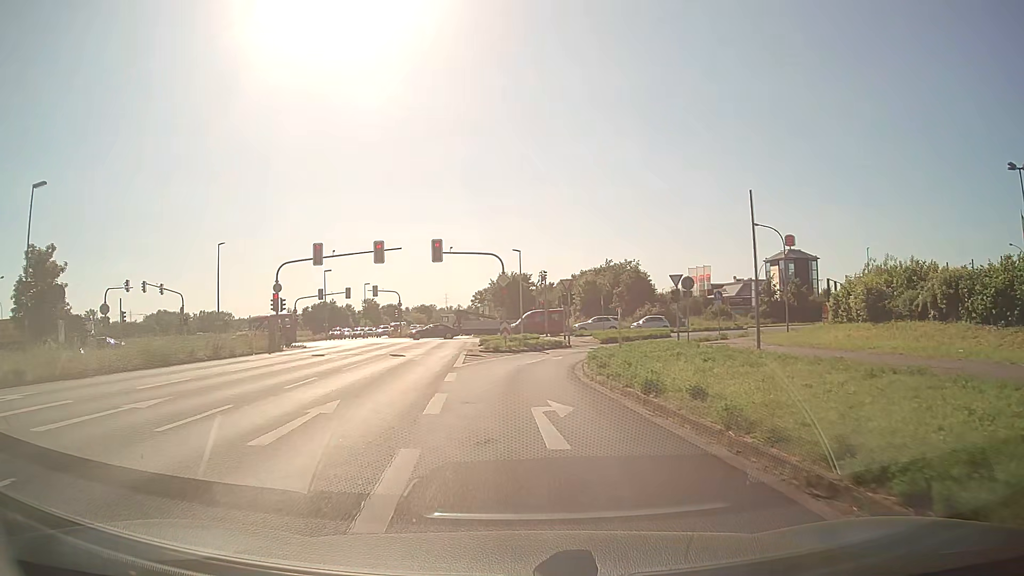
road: primary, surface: asphalt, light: Day
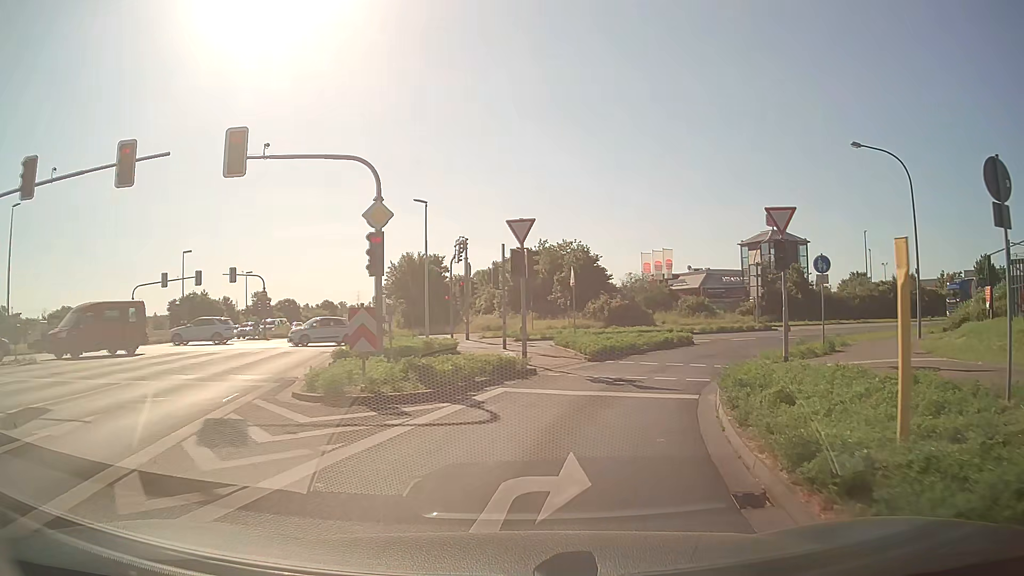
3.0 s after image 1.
(+0.4, +22.8) m; +8°
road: tertiary_link
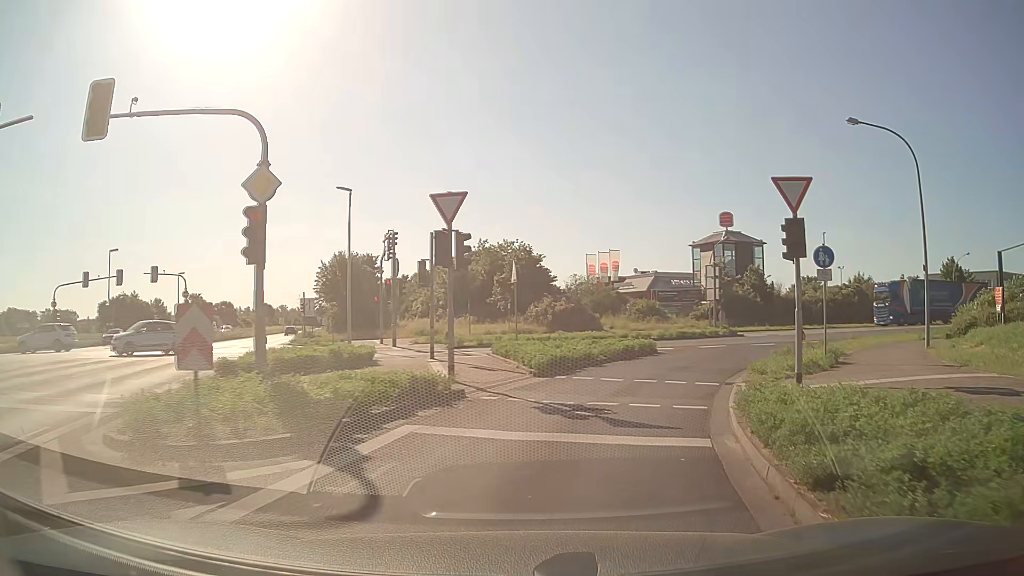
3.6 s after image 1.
(+0.2, +4.3) m; +5°
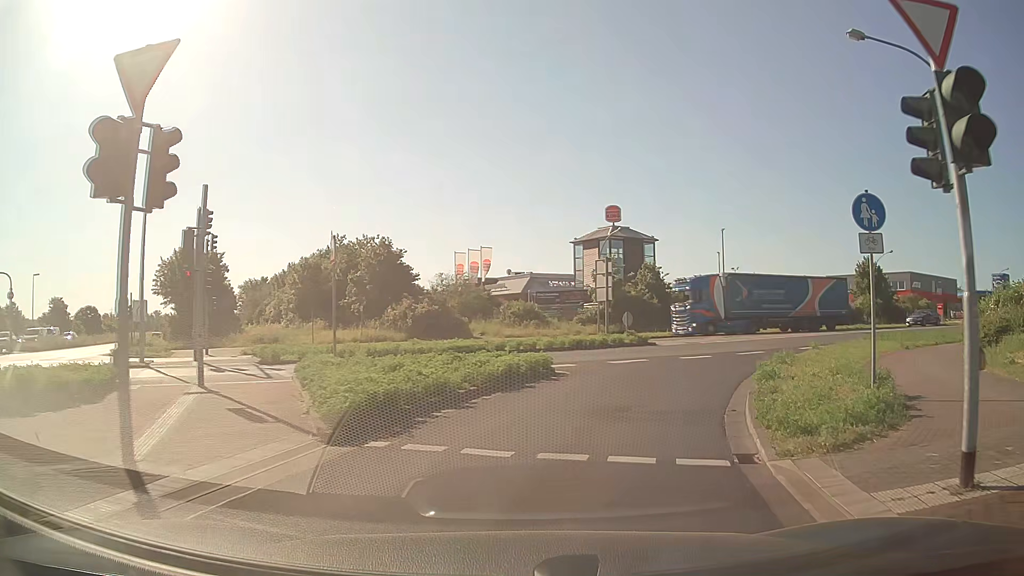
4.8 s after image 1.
(+0.8, +8.4) m; +11°
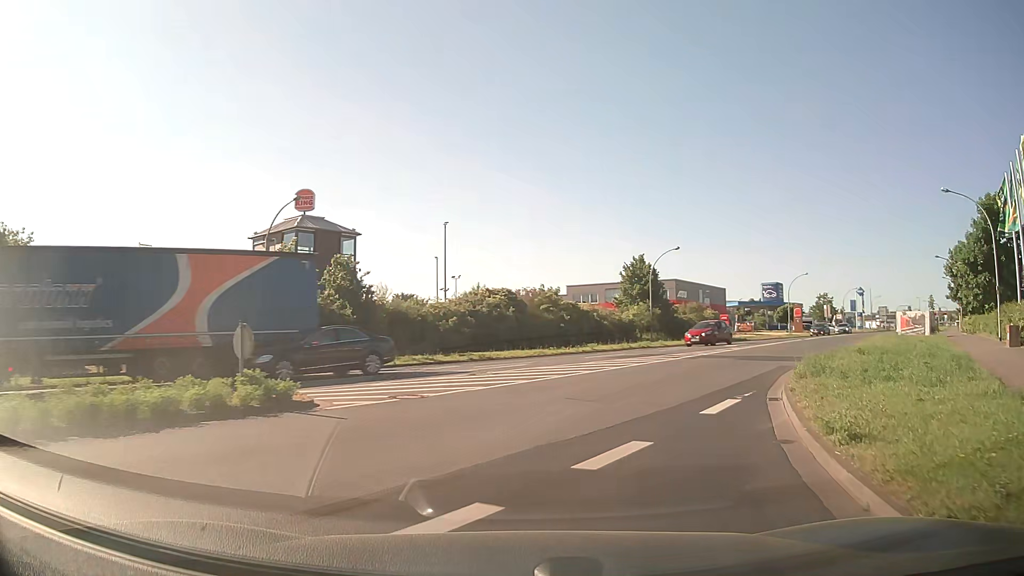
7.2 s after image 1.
(+3.7, +17.2) m; +24°
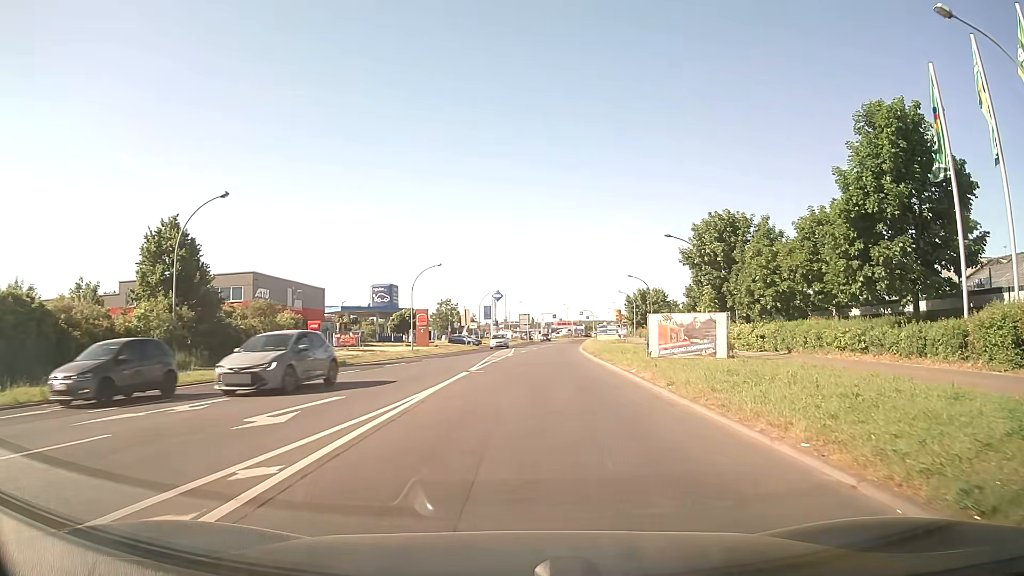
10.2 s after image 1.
(+8.3, +24.7) m; +34°
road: tertiary
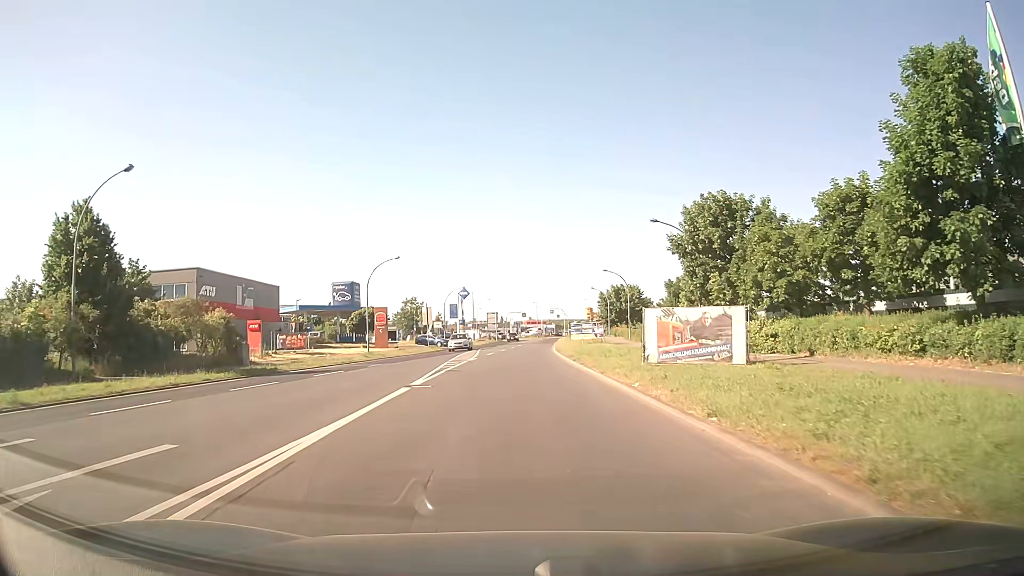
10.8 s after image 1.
(+0.2, +5.9) m; +2°
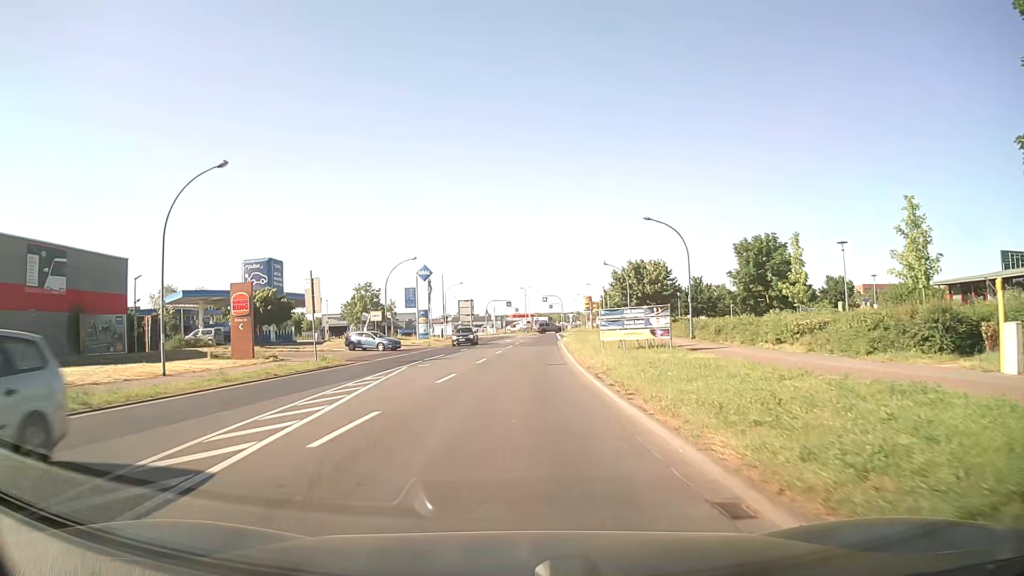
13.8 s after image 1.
(+0.4, +32.0) m; +1°
(0, +10) (0, +20) (+1, +30) (+1, +40) (+1, +50) (+2, +60) (+2, +70) (+3, +80) (+3, +90) (+4, +100) m
